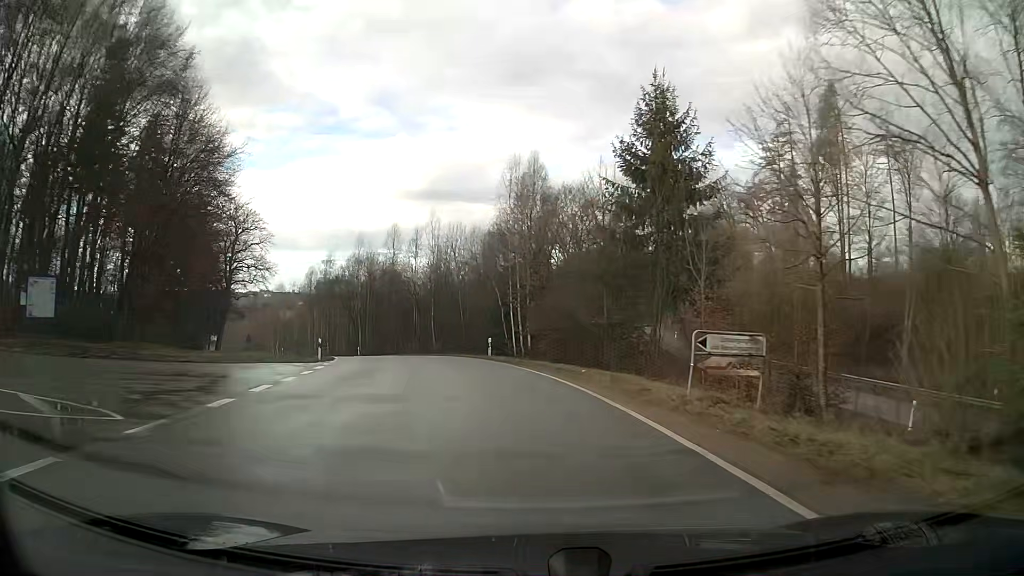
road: secondary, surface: asphalt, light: Day
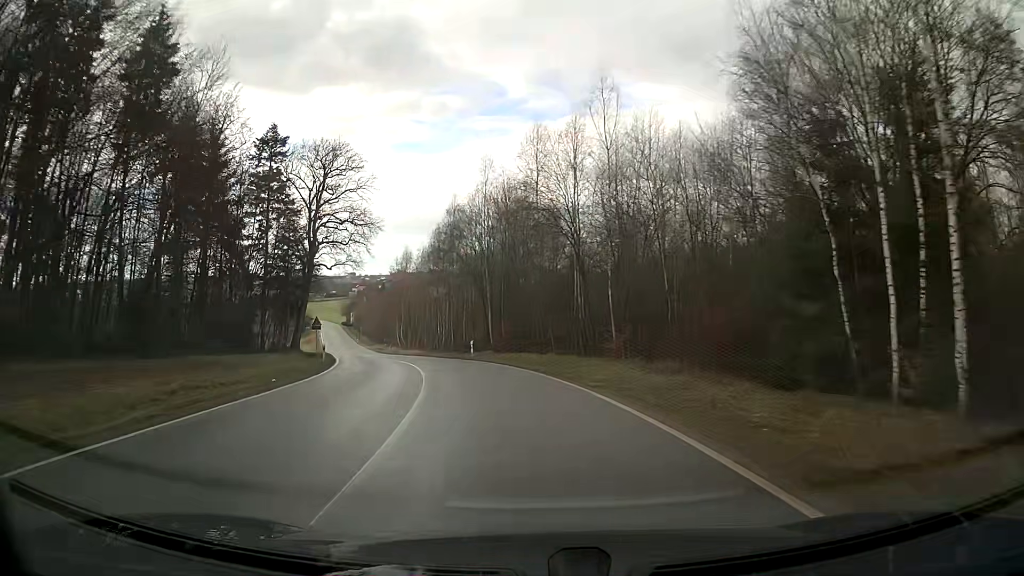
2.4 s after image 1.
(-4.4, +32.8) m; -15°
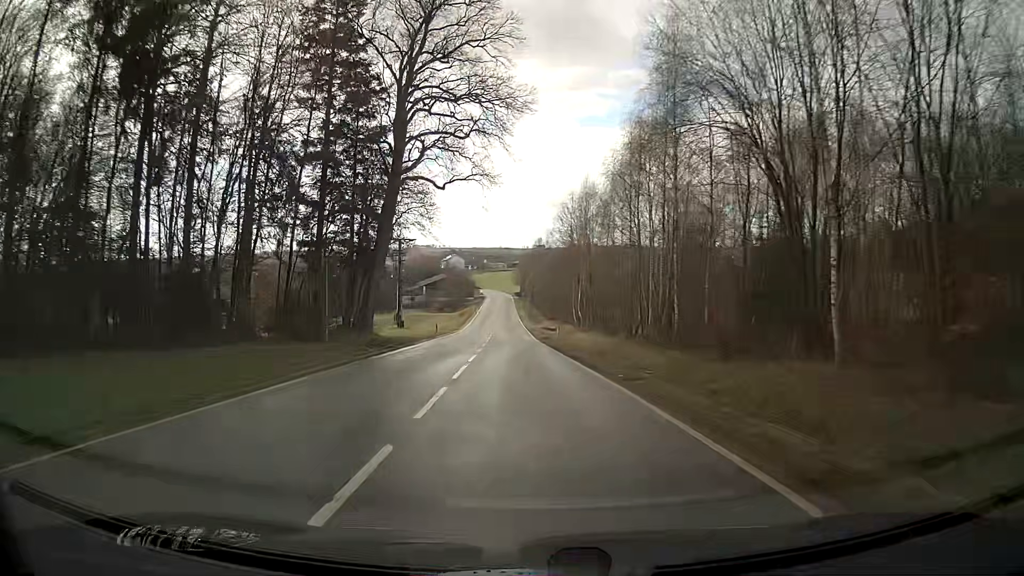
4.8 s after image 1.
(-5.3, +35.8) m; -15°
(0, +10) (0, +20) (-1, +30) (-1, +40) (-1, +50) (-2, +60) (-2, +70) (-2, +80) (-3, +90) (-3, +100) m
